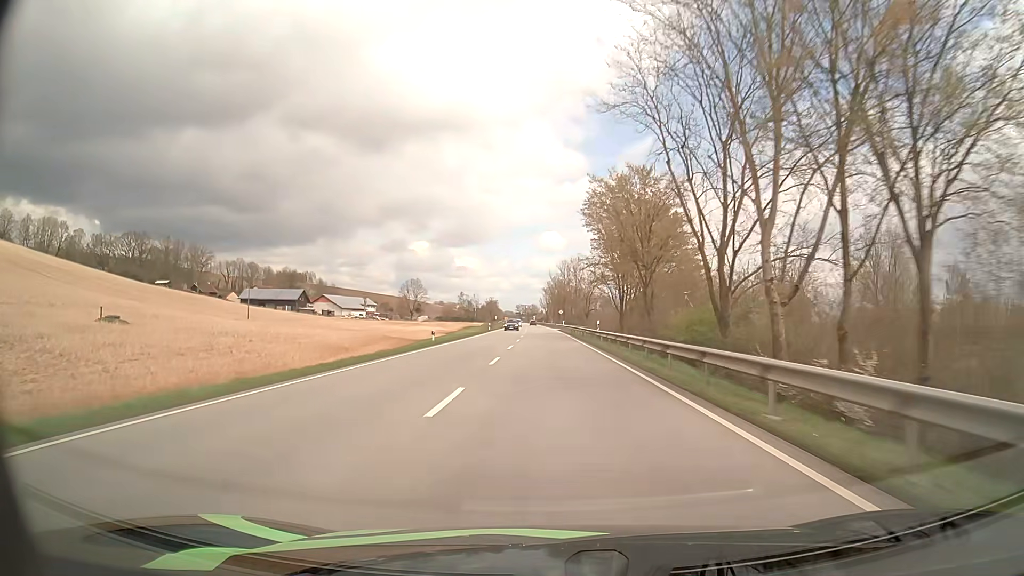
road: primary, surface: asphalt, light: Day
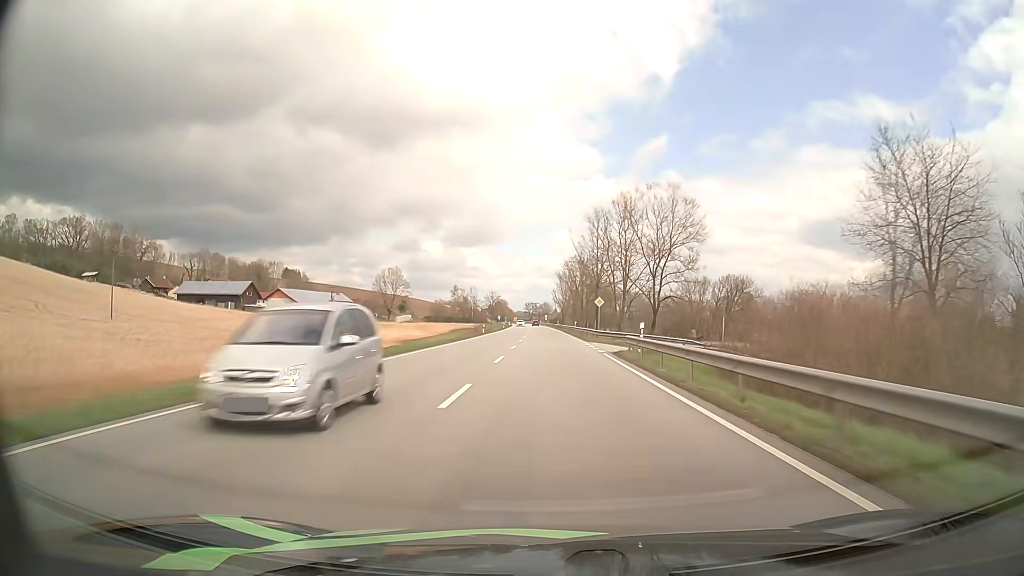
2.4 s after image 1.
(-0.7, +66.5) m; -1°
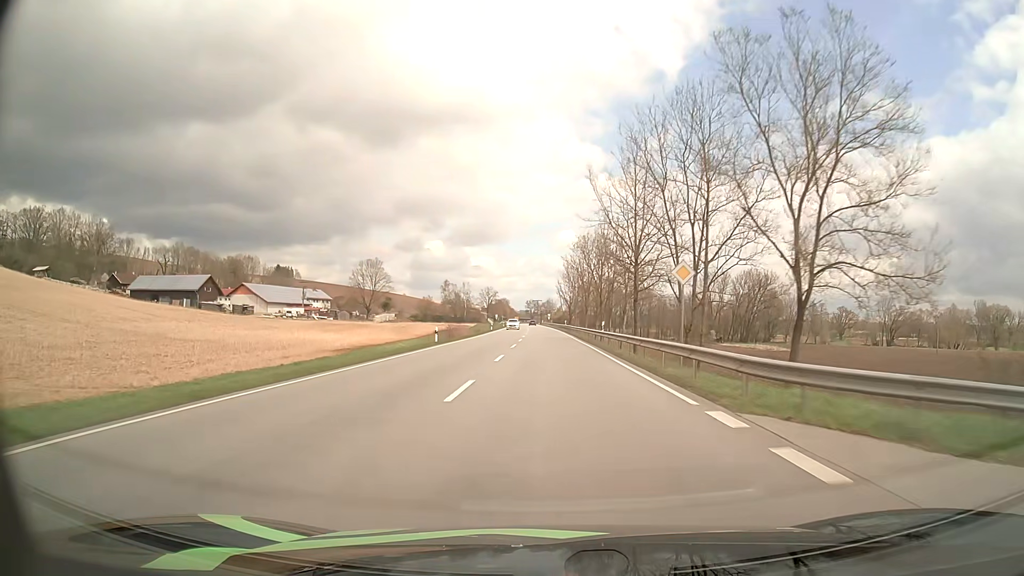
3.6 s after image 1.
(0.0, +32.9) m; 0°
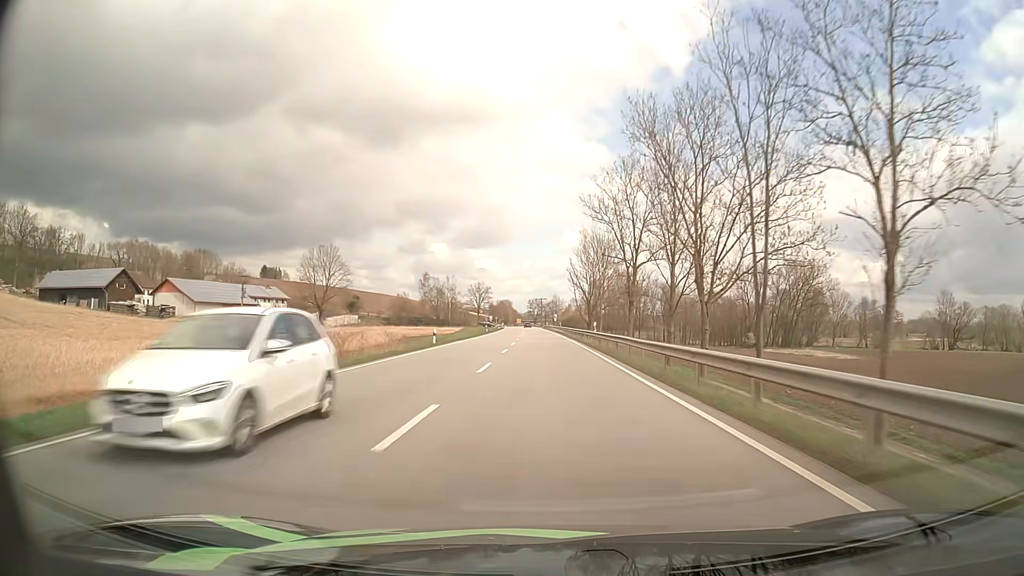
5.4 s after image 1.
(-0.1, +49.2) m; 0°
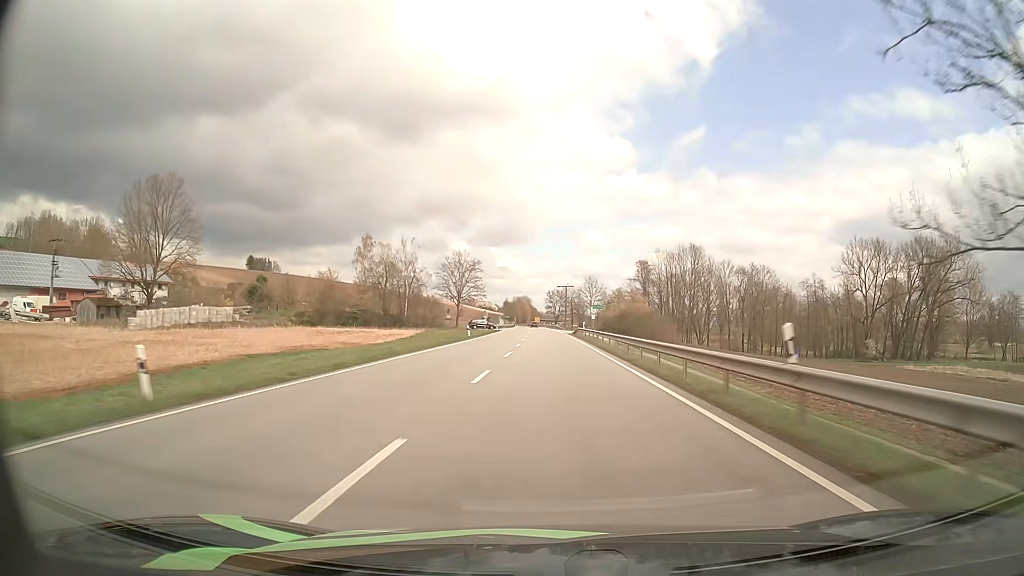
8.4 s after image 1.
(-1.2, +82.1) m; -2°
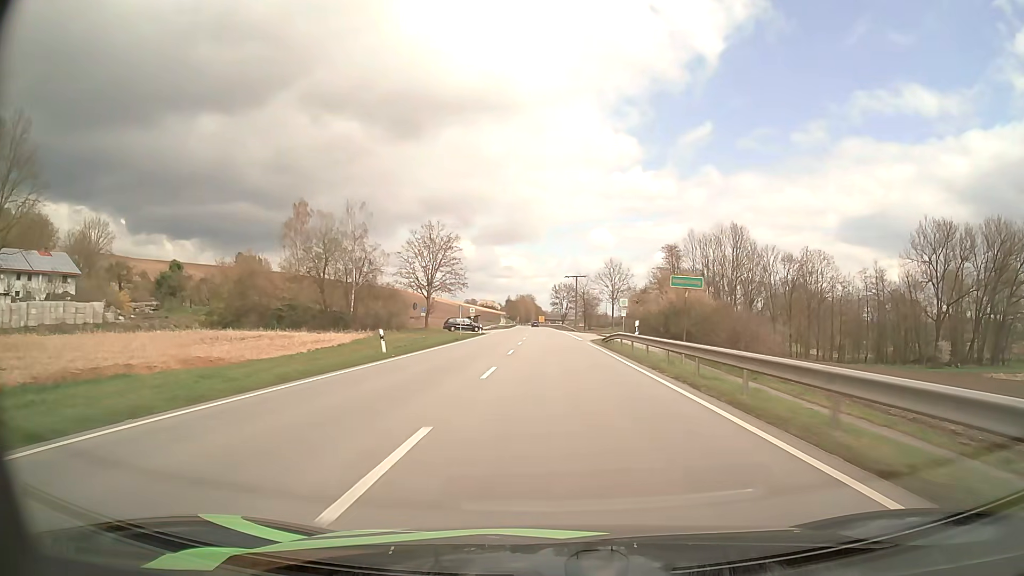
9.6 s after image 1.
(-0.2, +33.0) m; 0°
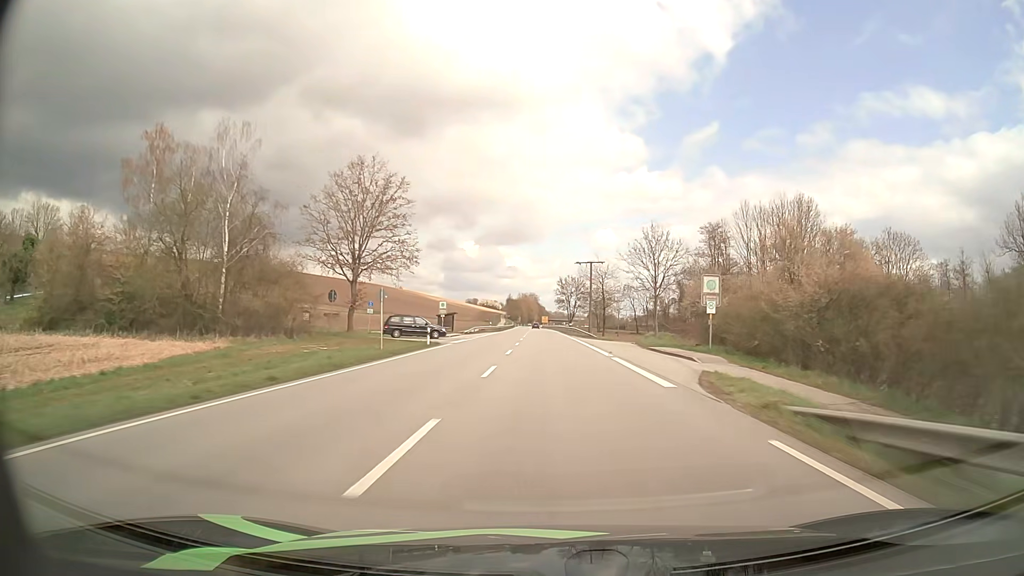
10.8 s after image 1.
(-0.1, +33.1) m; 0°
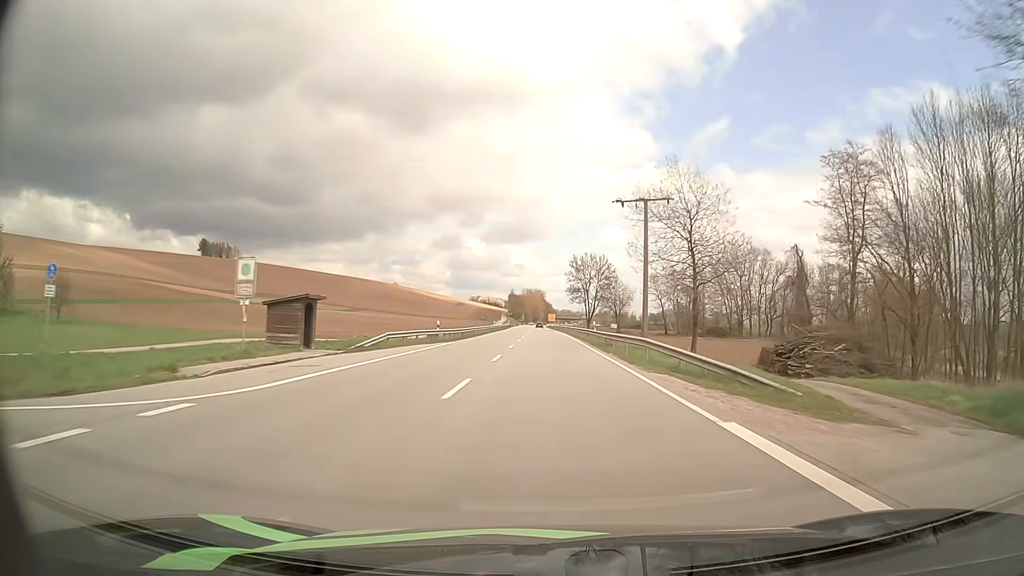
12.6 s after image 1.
(-0.2, +49.7) m; -1°
(0, +10) (0, +20) (0, +30) (0, +40) (0, +50) (0, +60) (-1, +70) (-1, +80) (-1, +90) (-1, +100) m
